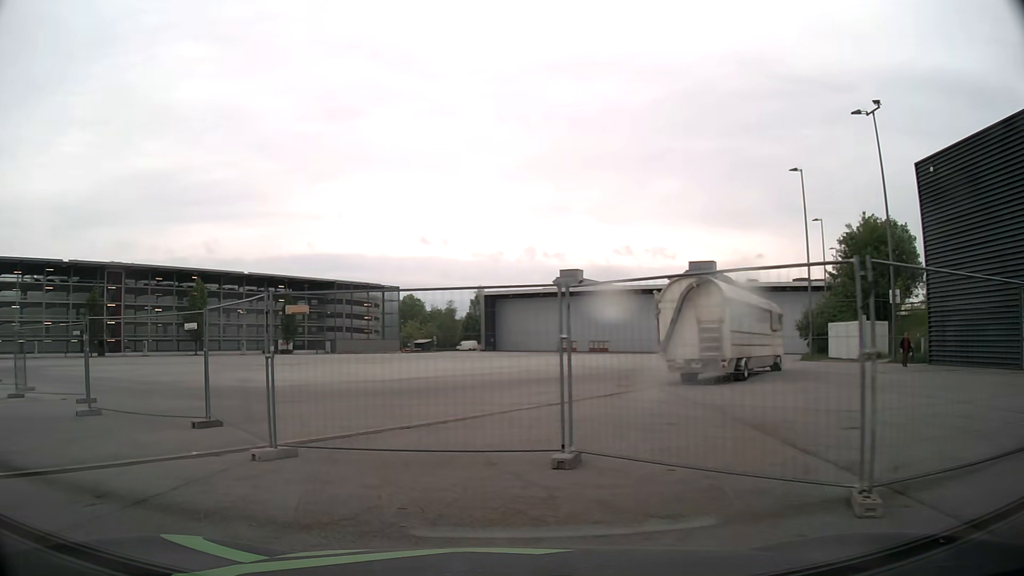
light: Day
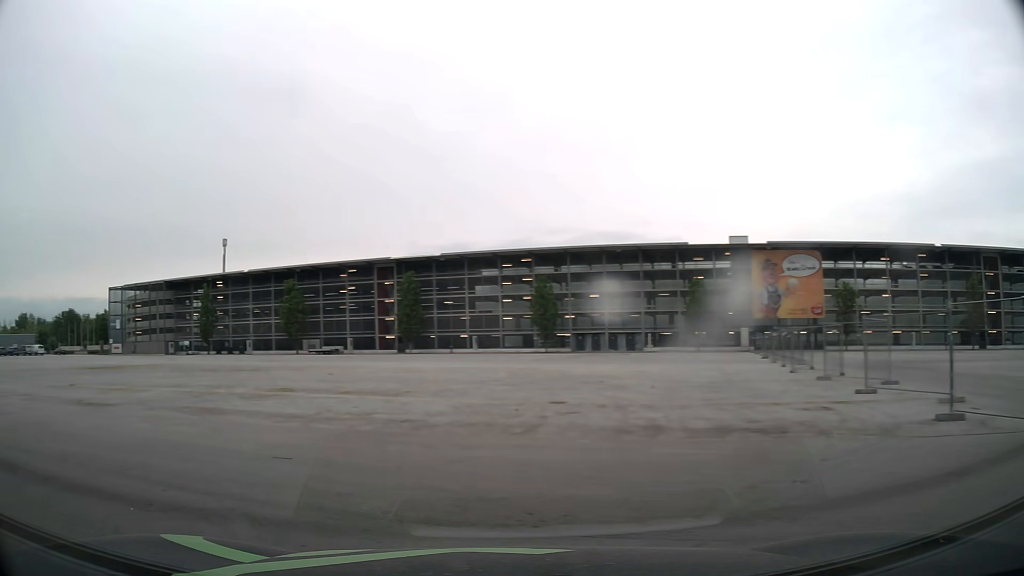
(-5.2, +6.9) m; -76°
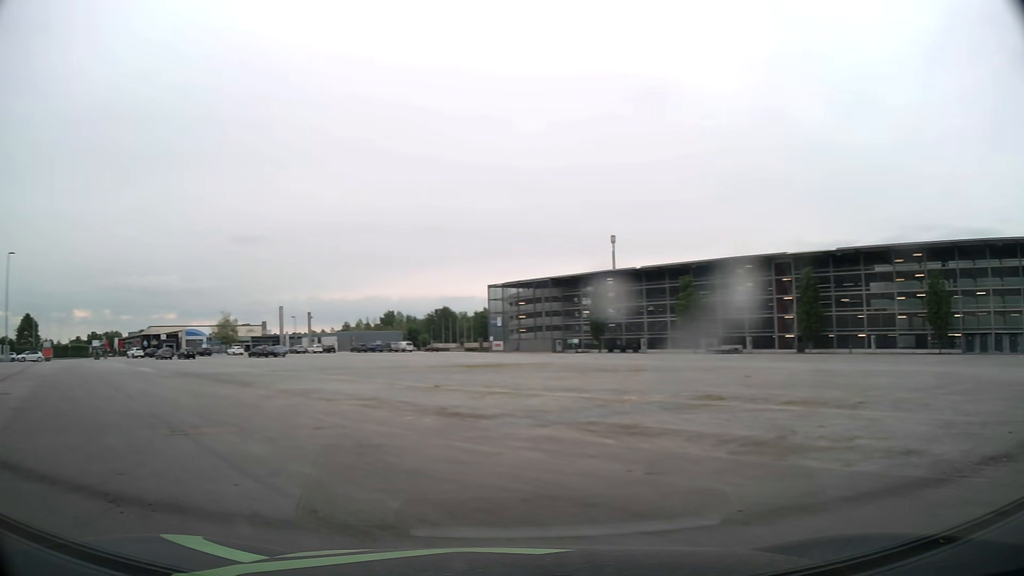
(-1.2, +3.9) m; -33°
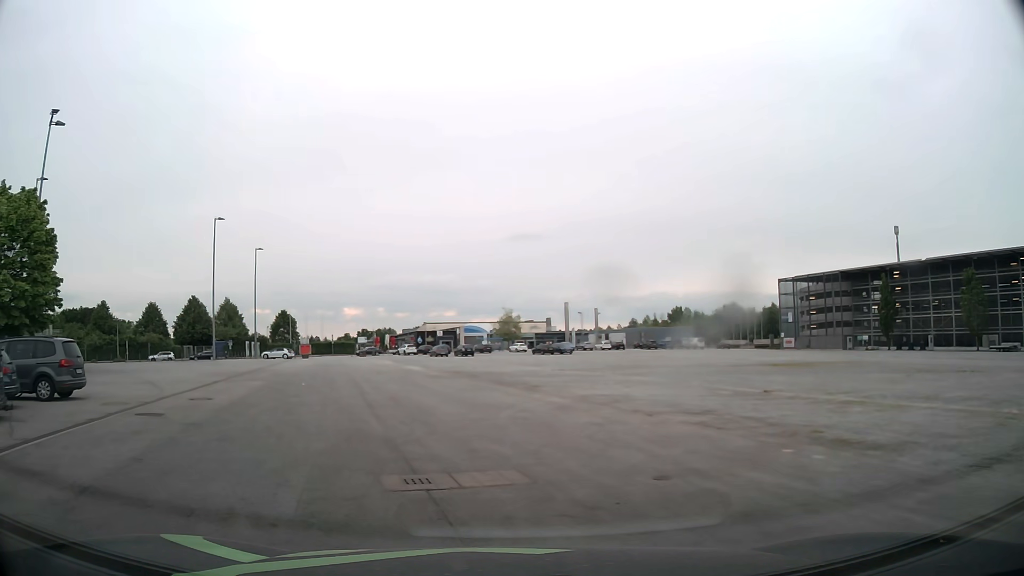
(-1.1, +4.6) m; -24°
(-1, +10) (-4, +20) (-6, +29) (-9, +39) (-11, +49) (-14, +58) (-16, +68) (-19, +78) (-22, +87) (-24, +97) m
